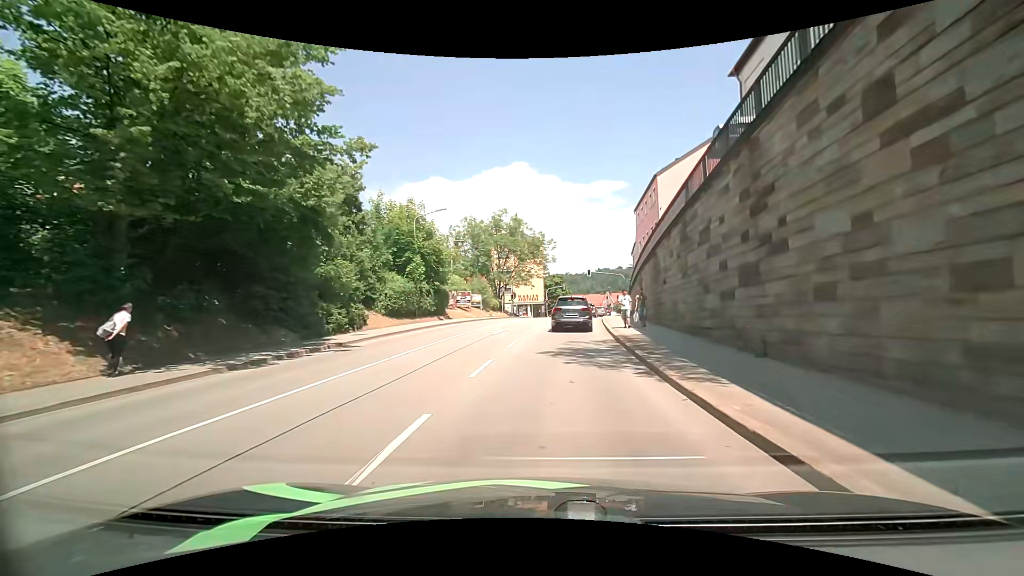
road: tertiary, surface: asphalt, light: Day
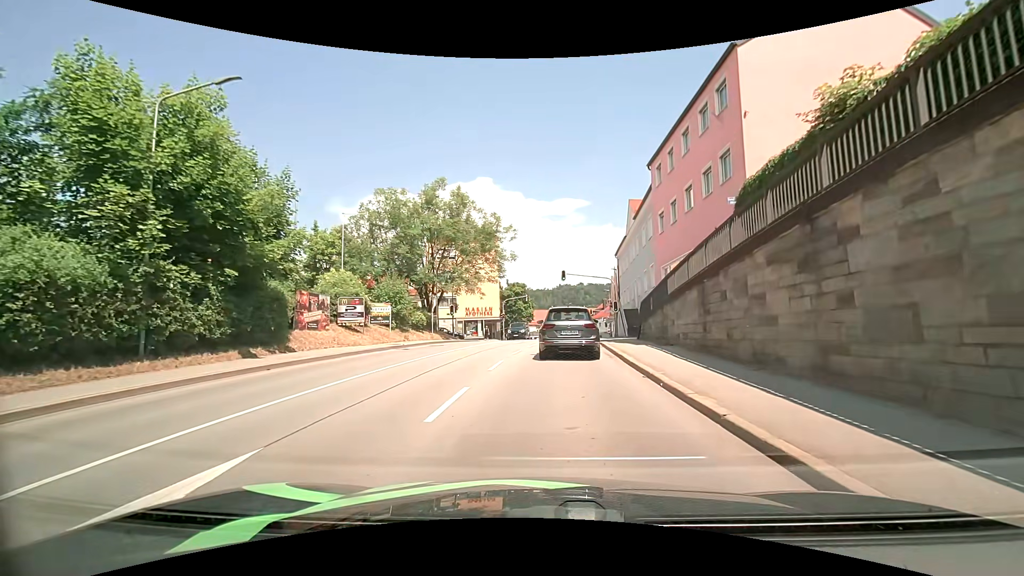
(+0.3, +21.0) m; +3°
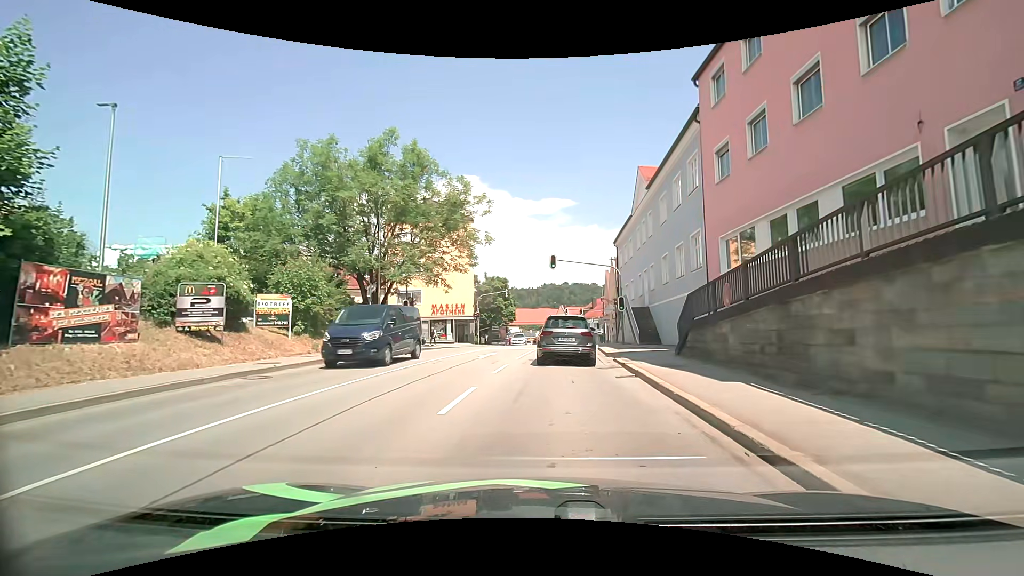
(+0.2, +11.1) m; +1°
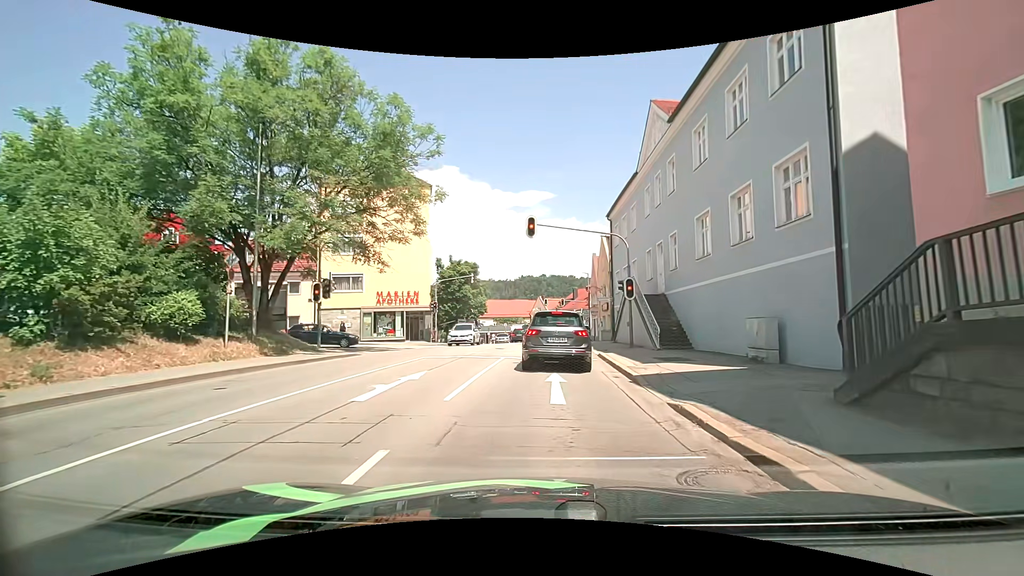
(+0.3, +10.9) m; +1°
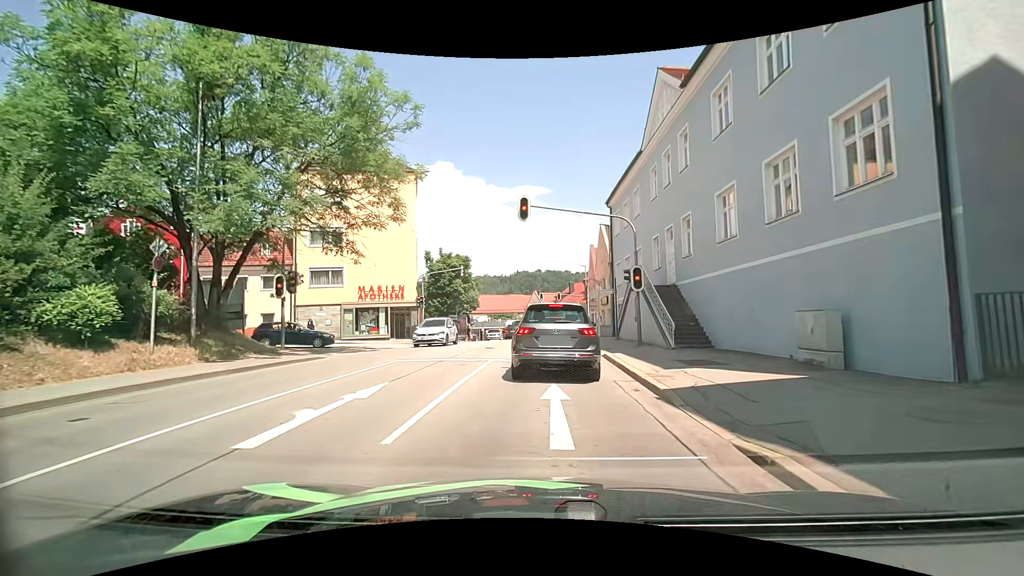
(+0.1, +2.9) m; +3°
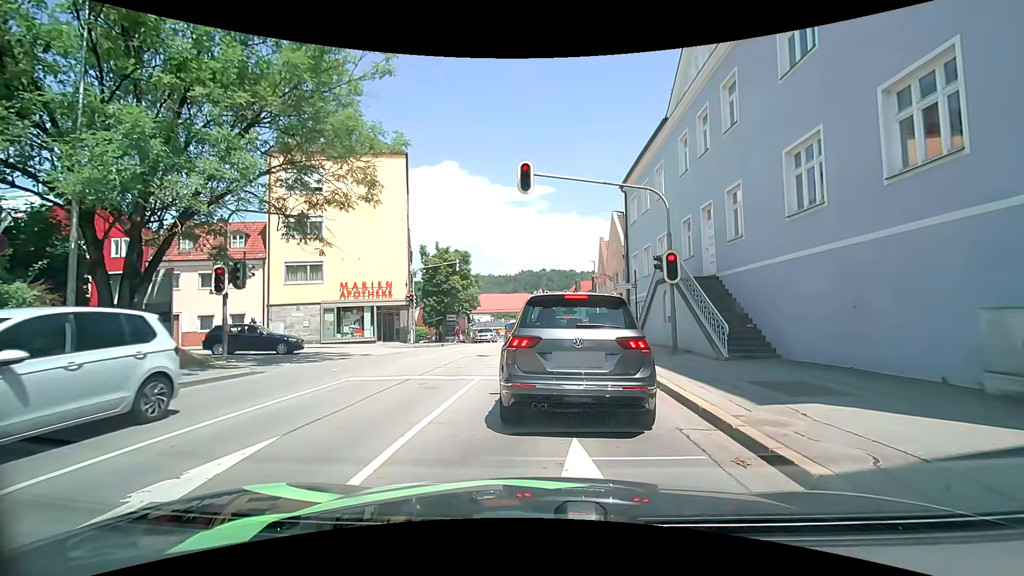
(-0.1, +4.1) m; -1°
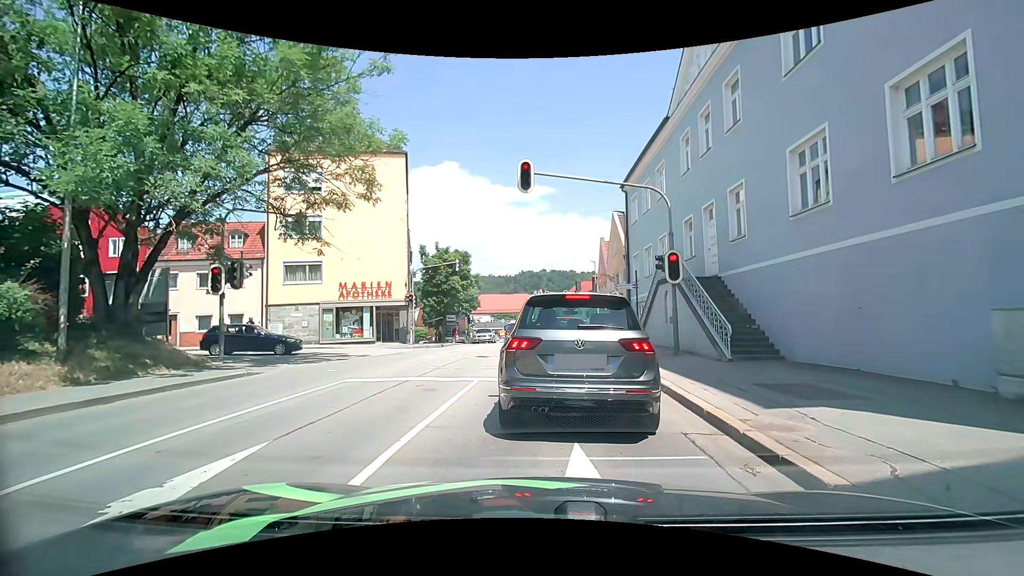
(0.0, +0.2) m; 0°
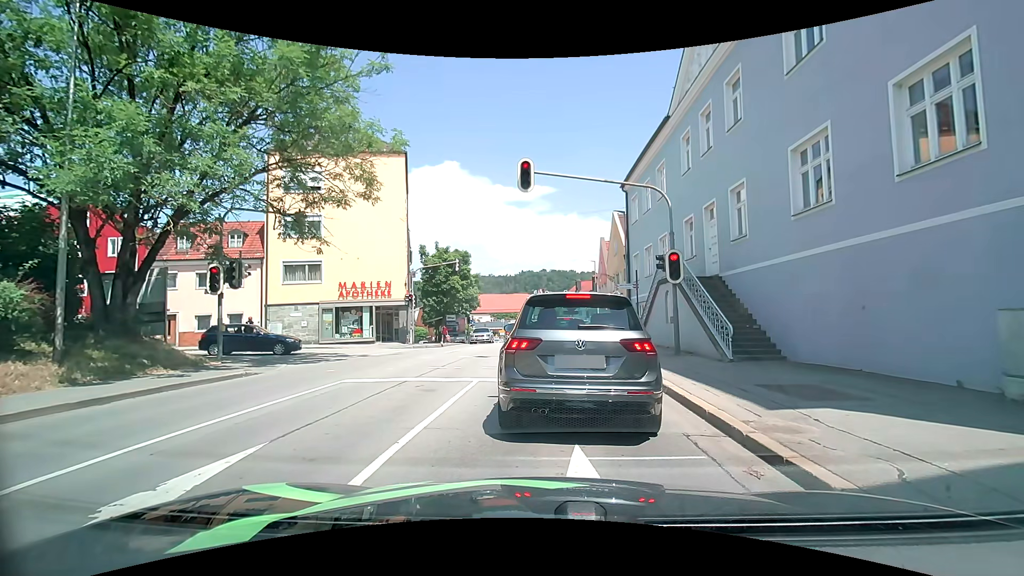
(0.0, +0.2) m; 0°
